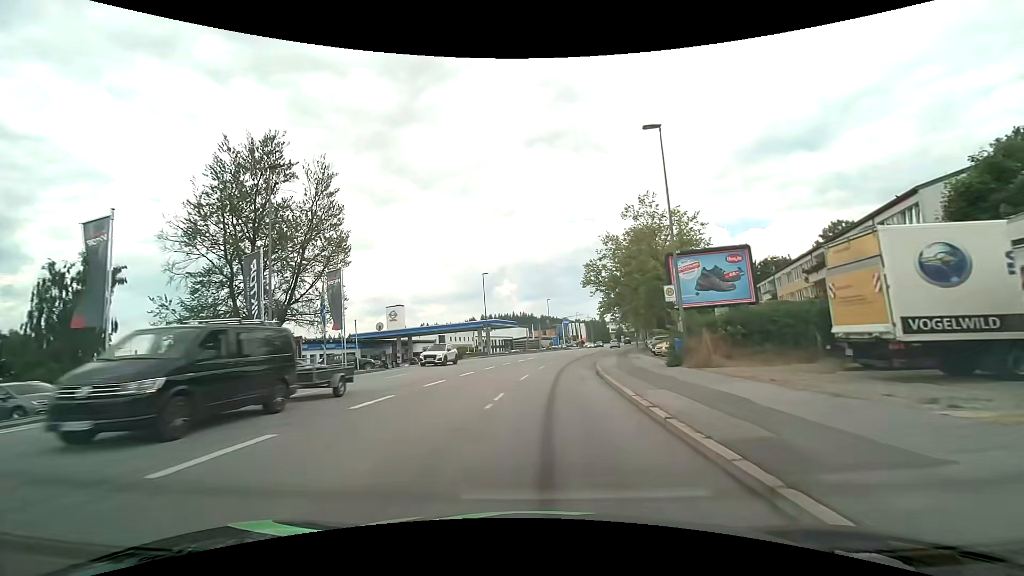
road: tertiary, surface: asphalt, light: Day
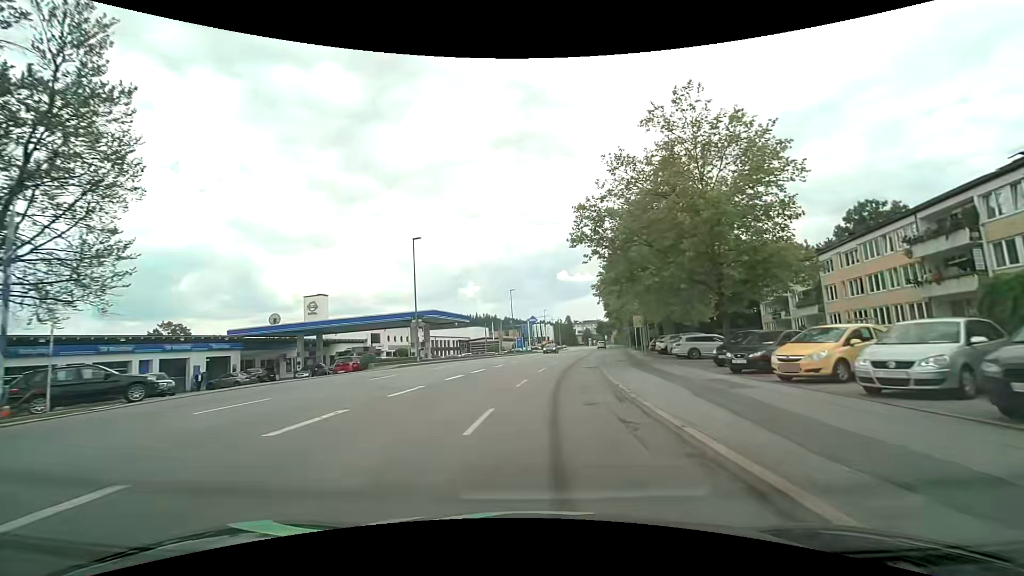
(+0.8, +21.1) m; +4°
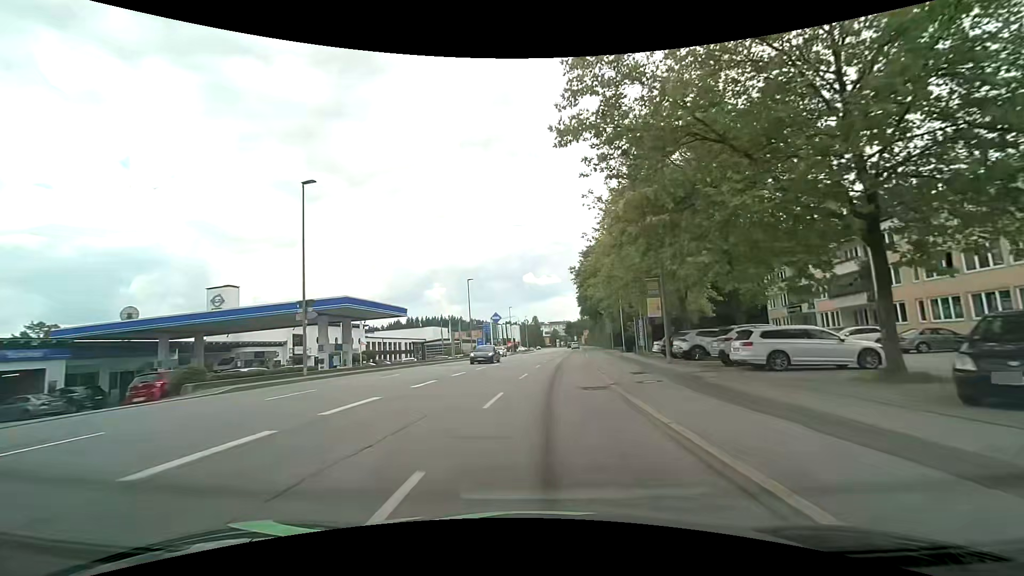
(+0.5, +14.5) m; +4°
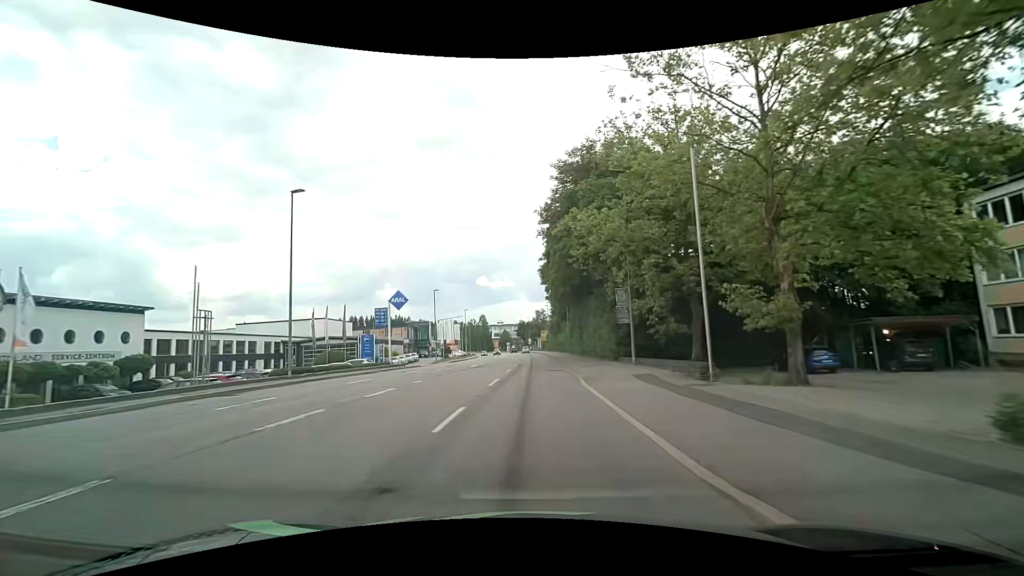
(+2.2, +37.6) m; +6°
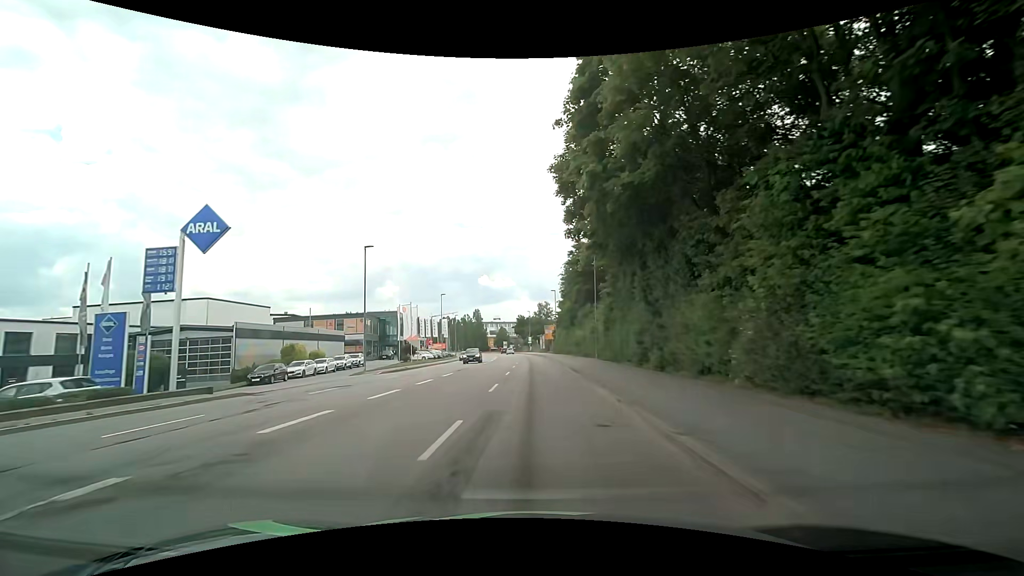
(-0.1, +30.4) m; 0°
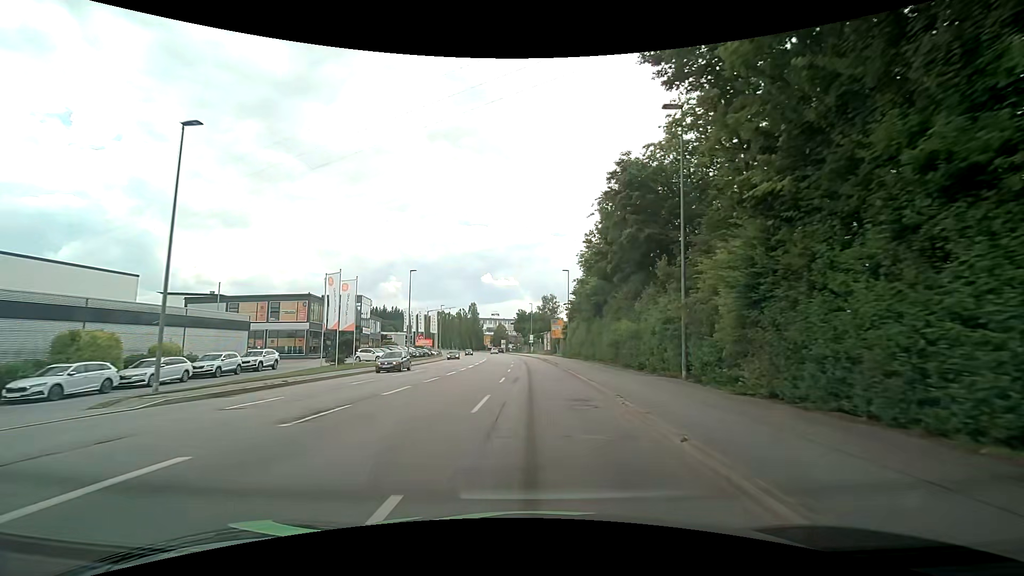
(0.0, +22.6) m; 0°
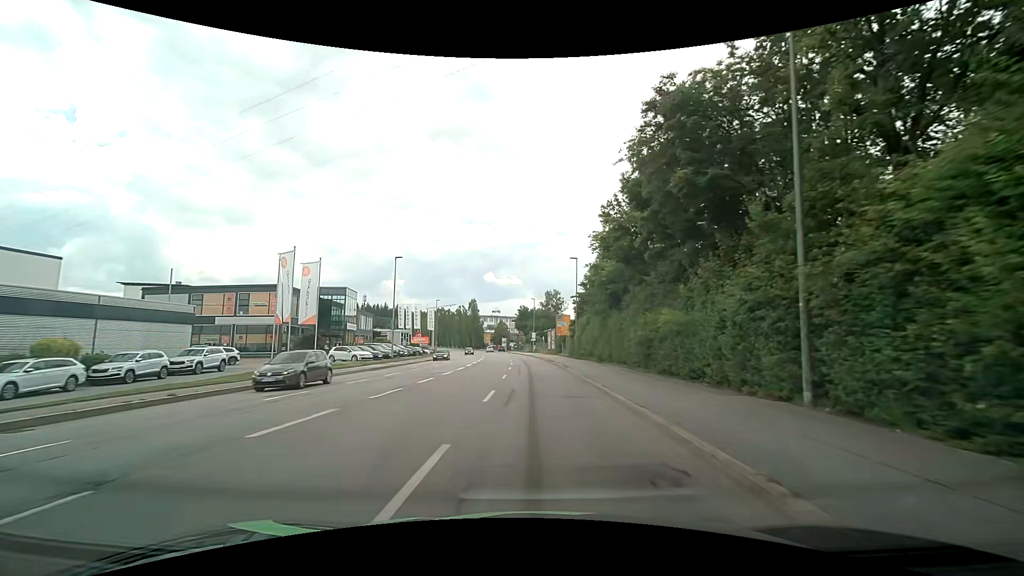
(0.0, +7.5) m; -1°
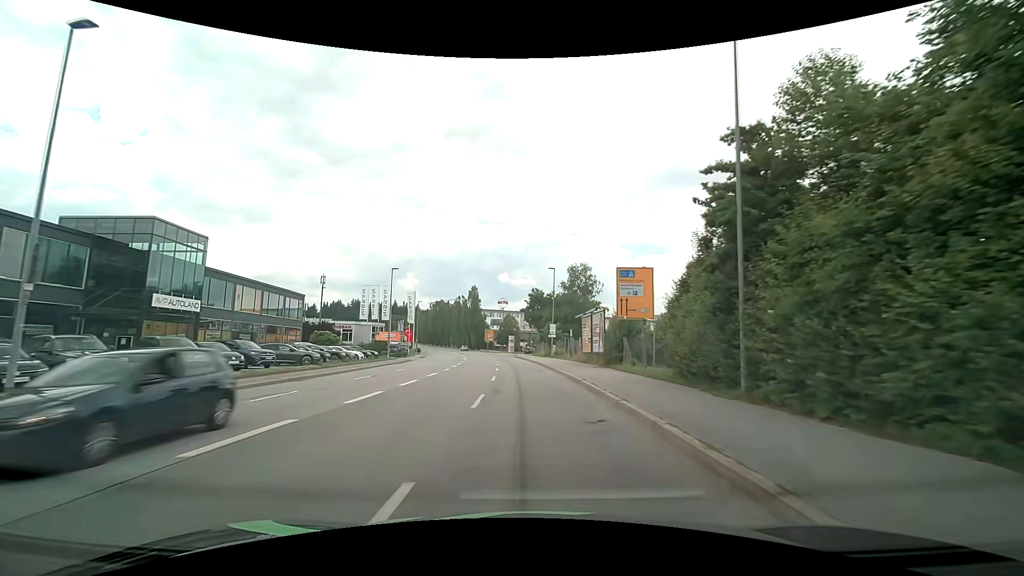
(-0.1, +37.7) m; -1°
(0, +10) (0, +20) (-1, +30) (-1, +40) (-2, +50) (-3, +60) (-4, +70) (-6, +80) (-7, +90) (-9, +99) m
